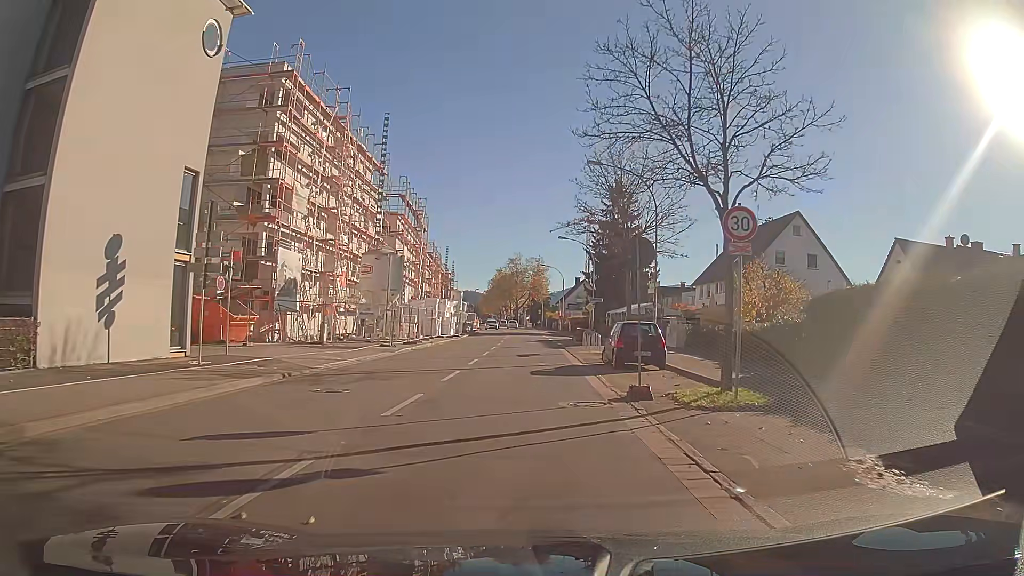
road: secondary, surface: asphalt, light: Day
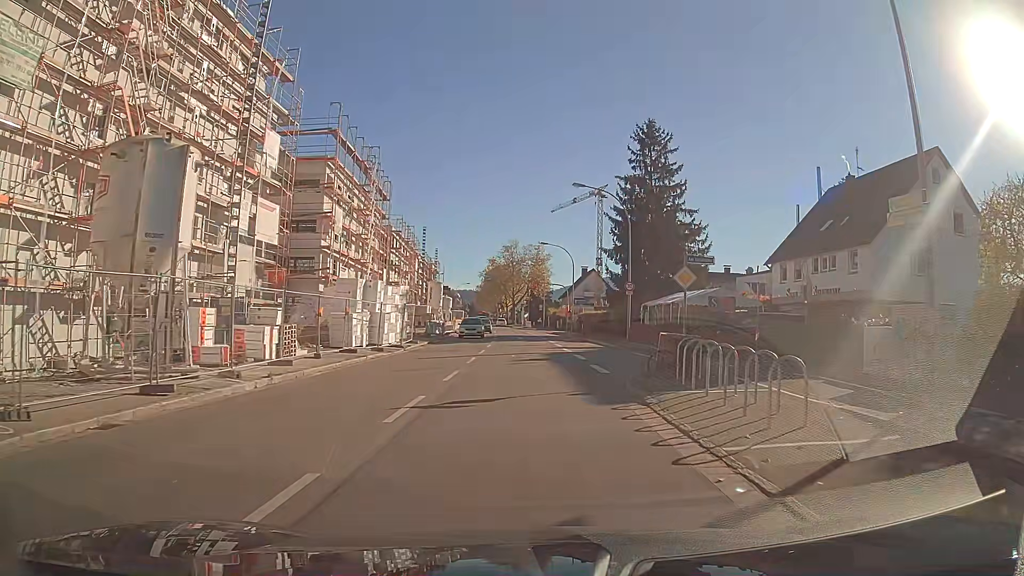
(0.0, +24.7) m; 0°
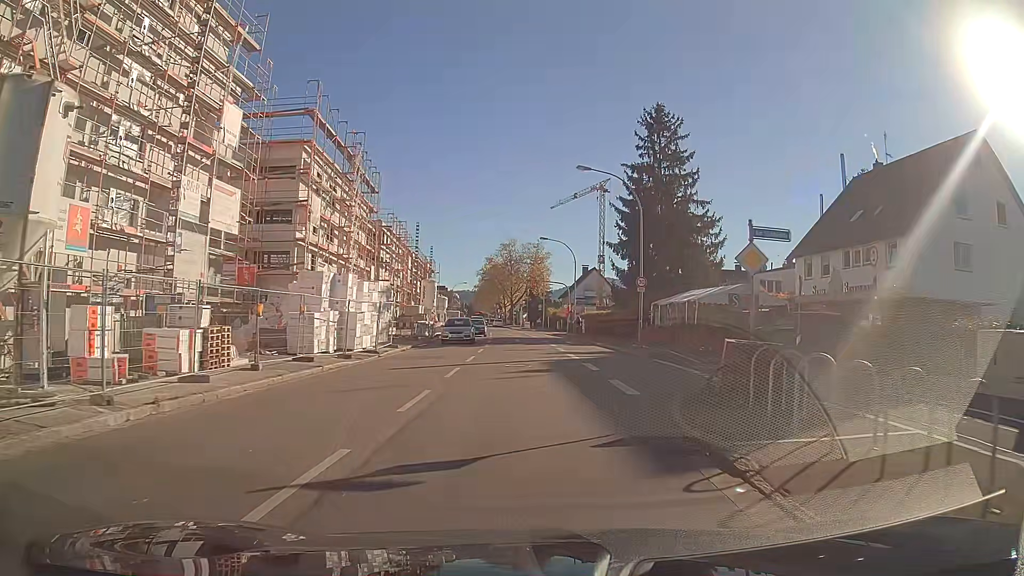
(0.0, +4.9) m; 0°
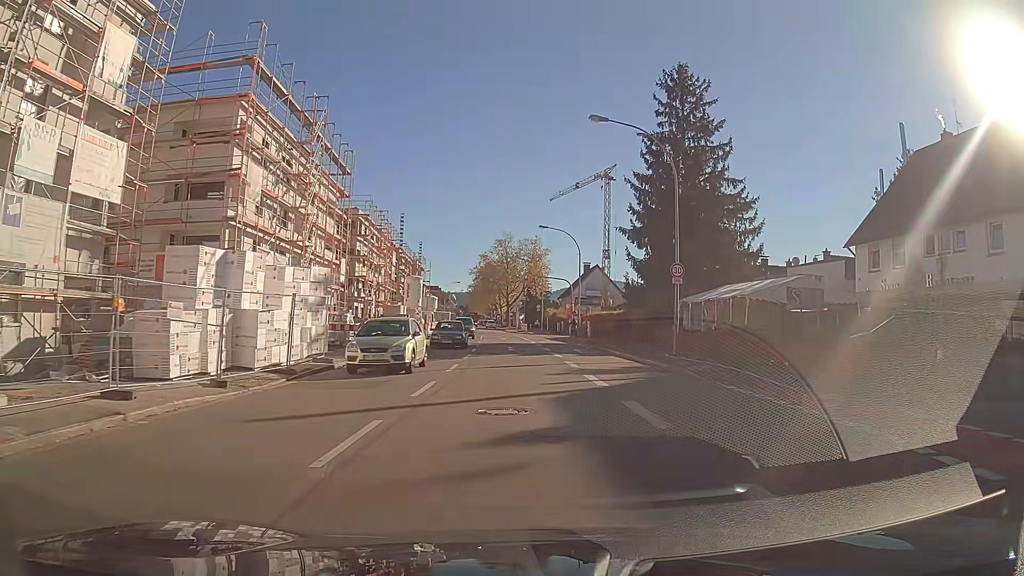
(0.0, +9.6) m; 0°
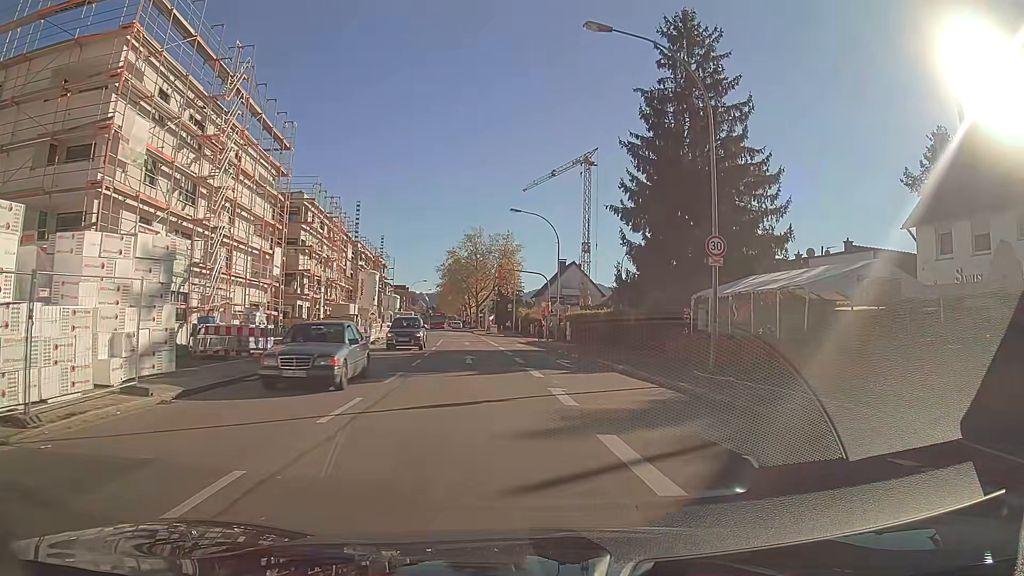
(+0.2, +9.1) m; +3°
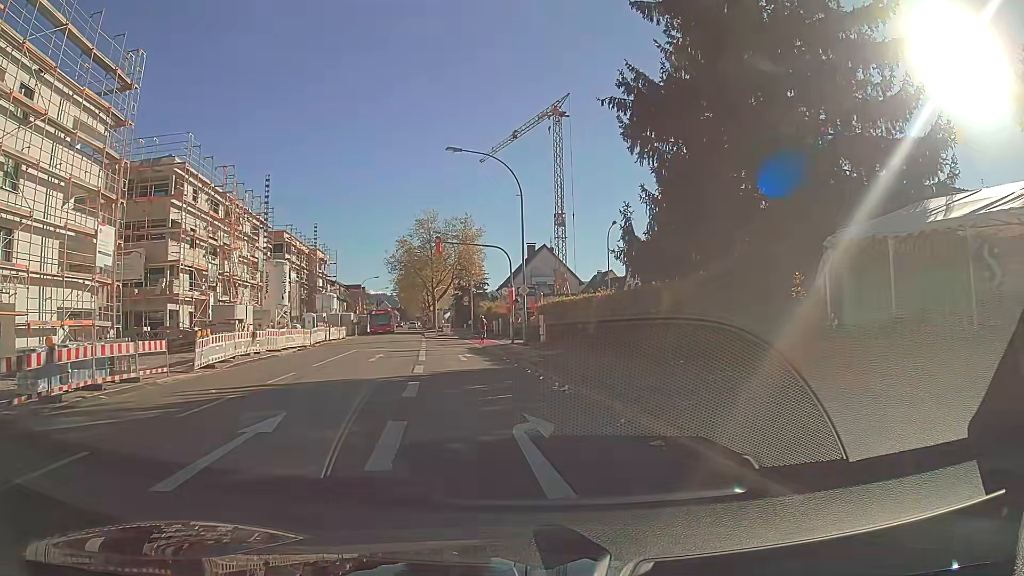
(+0.5, +17.1) m; 0°
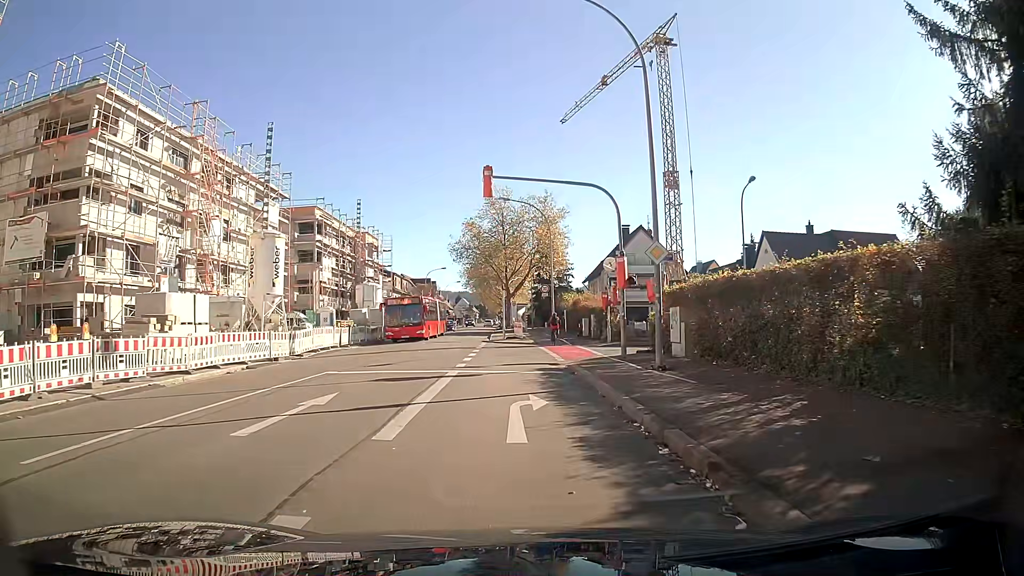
(-1.1, +16.6) m; -6°
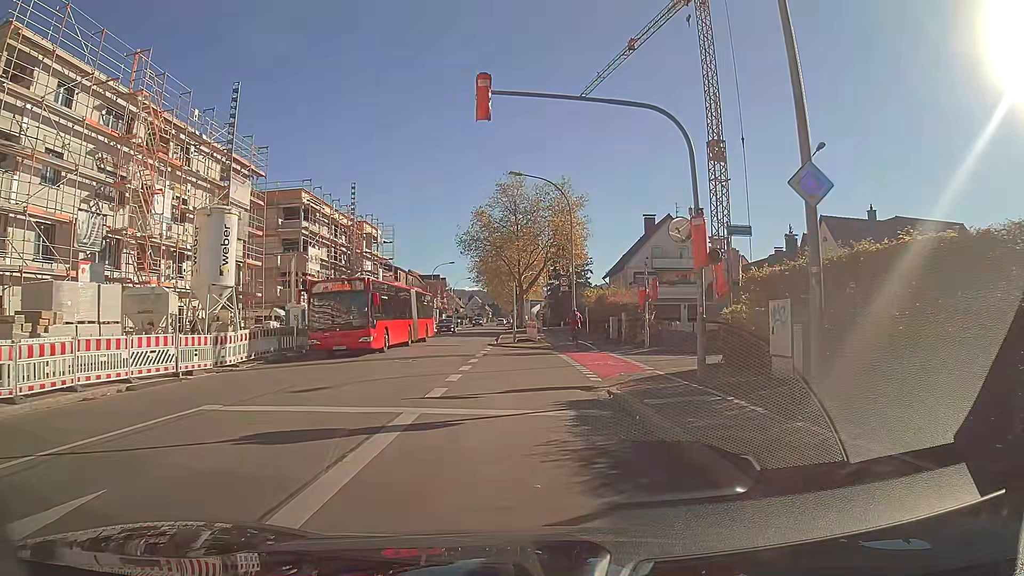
(-0.1, +7.9) m; -1°
(0, +10) (+3, +19) (+12, +22) (+22, +22) (+32, +22) (+42, +22) (+52, +23) (+62, +23) (+72, +23) (+82, +23) m
